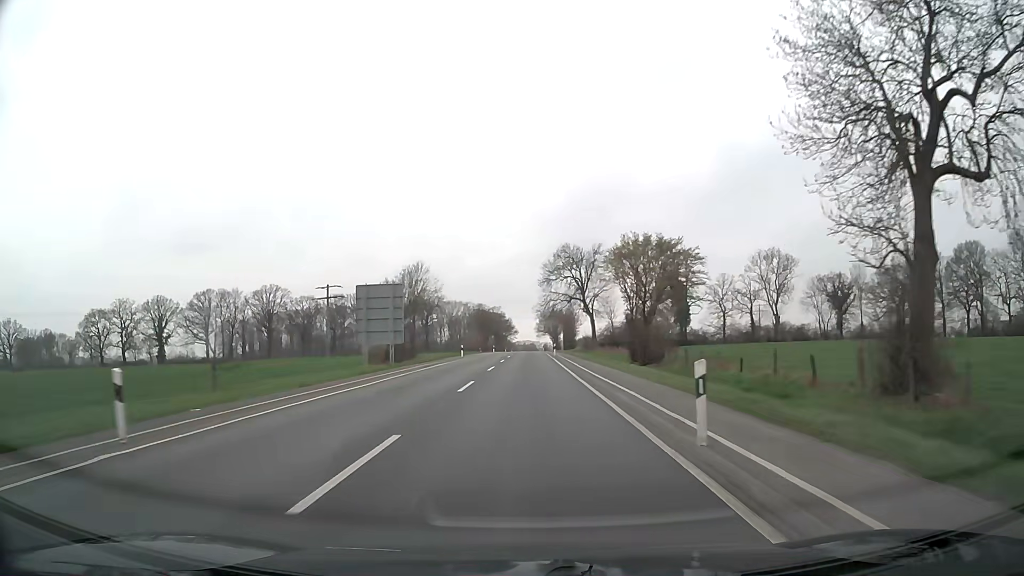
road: secondary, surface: asphalt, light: Day
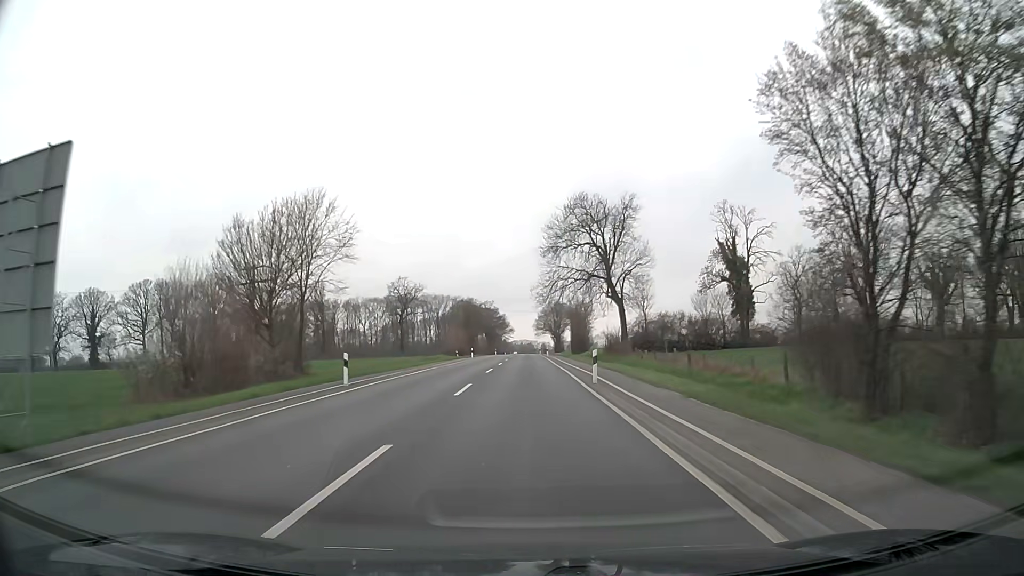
(+0.2, +37.1) m; 0°
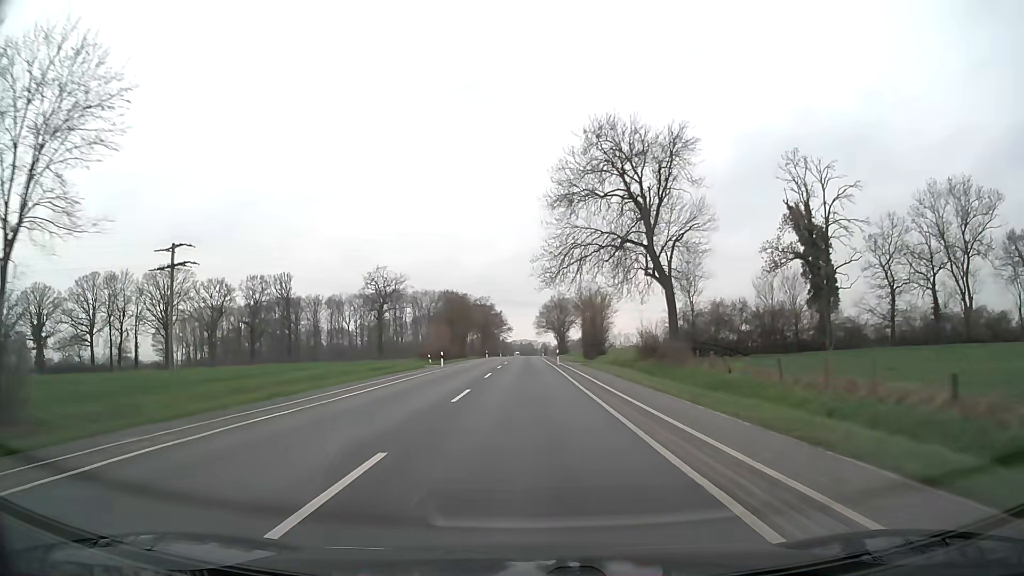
(0.0, +24.9) m; 0°
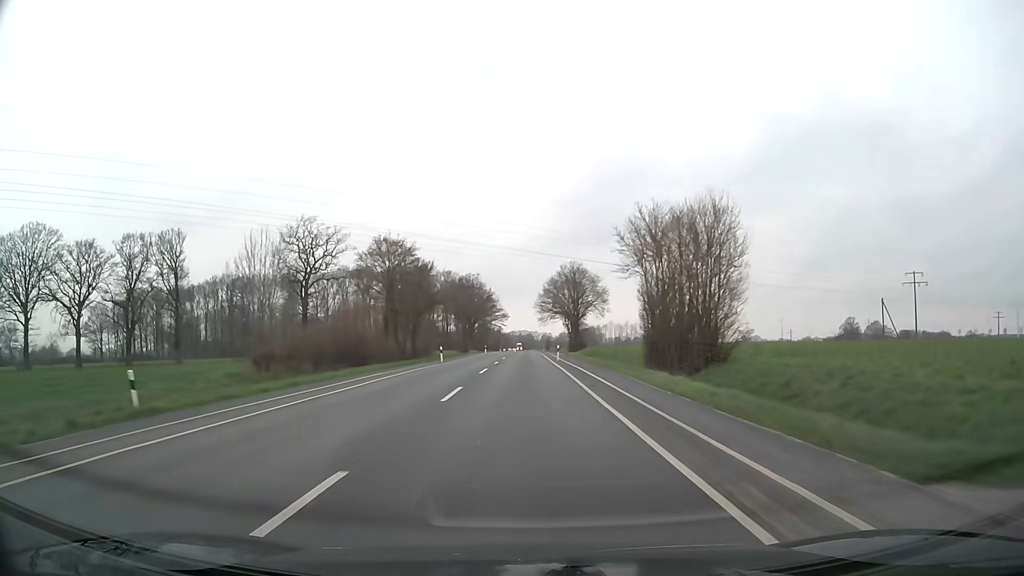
(0.0, +50.0) m; 0°
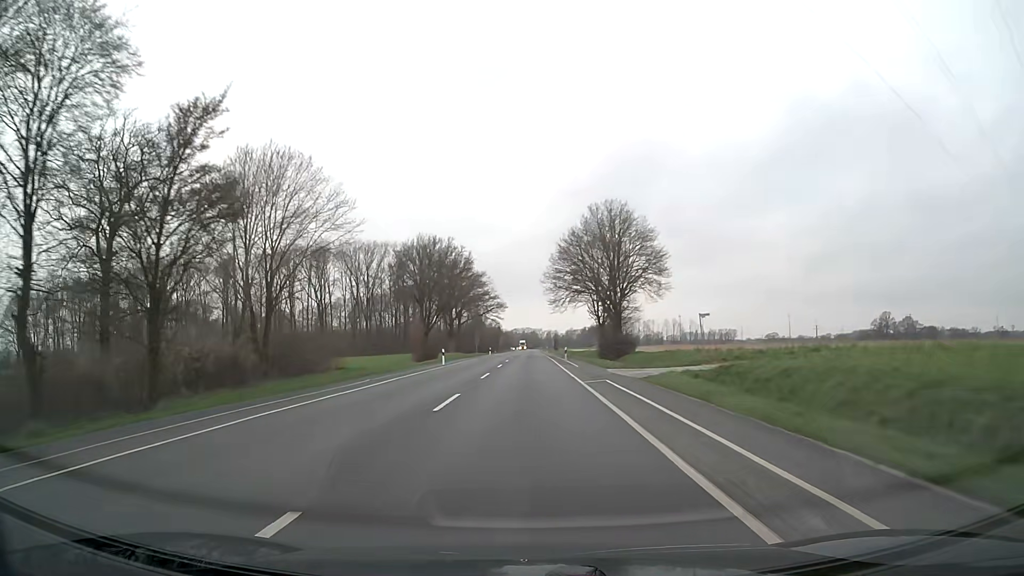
(-0.2, +50.3) m; 0°
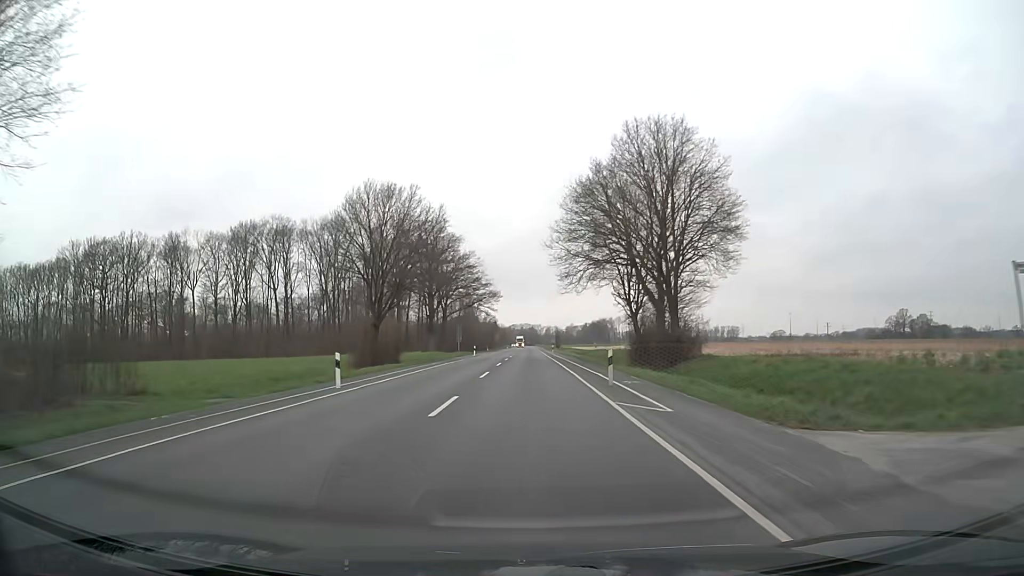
(0.0, +25.2) m; 0°
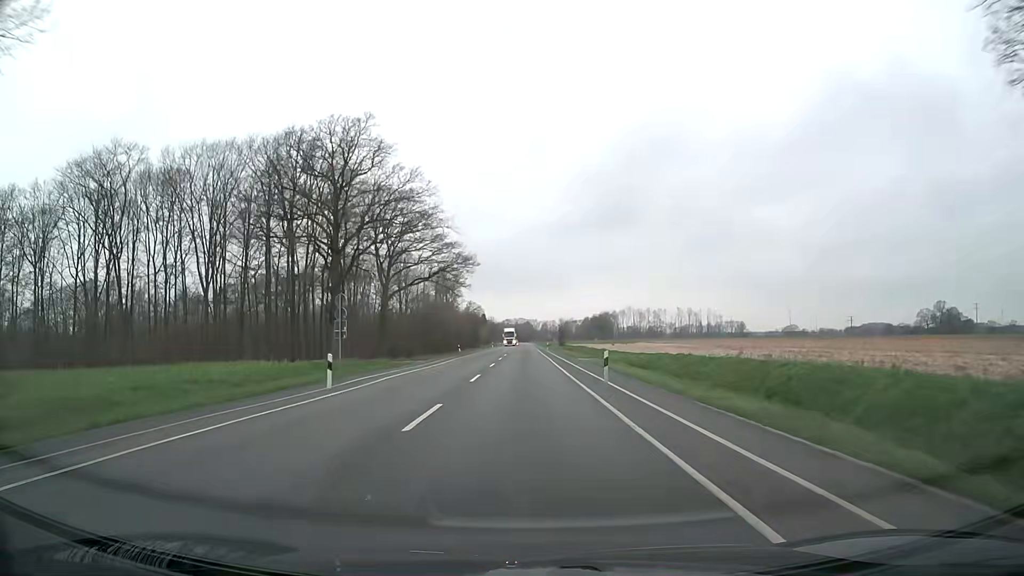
(-0.1, +50.4) m; 0°
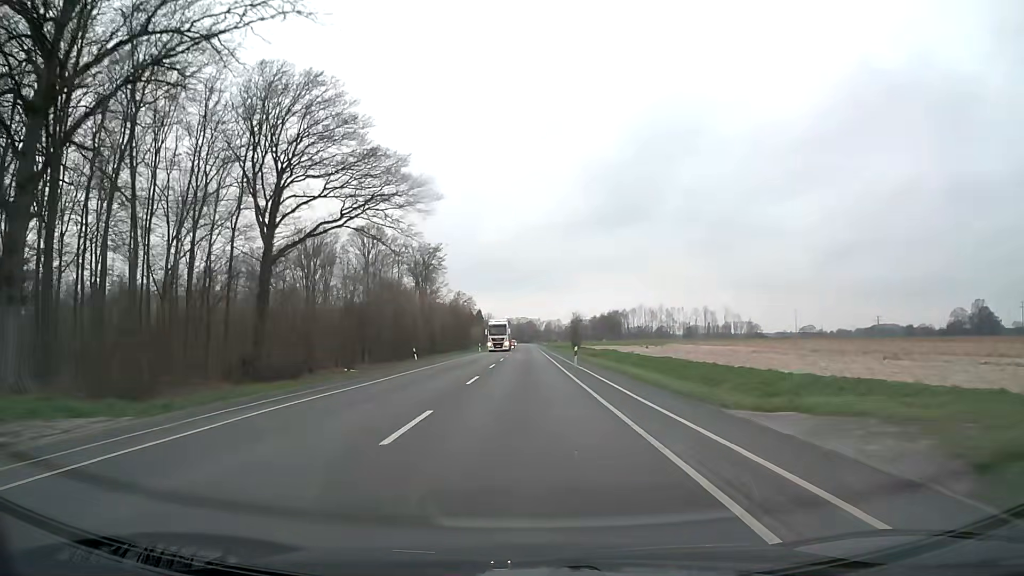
(0.0, +37.8) m; 0°
(0, +10) (0, +20) (0, +30) (0, +40) (0, +50) (0, +60) (0, +70) (0, +80) (0, +90) (0, +100) m
